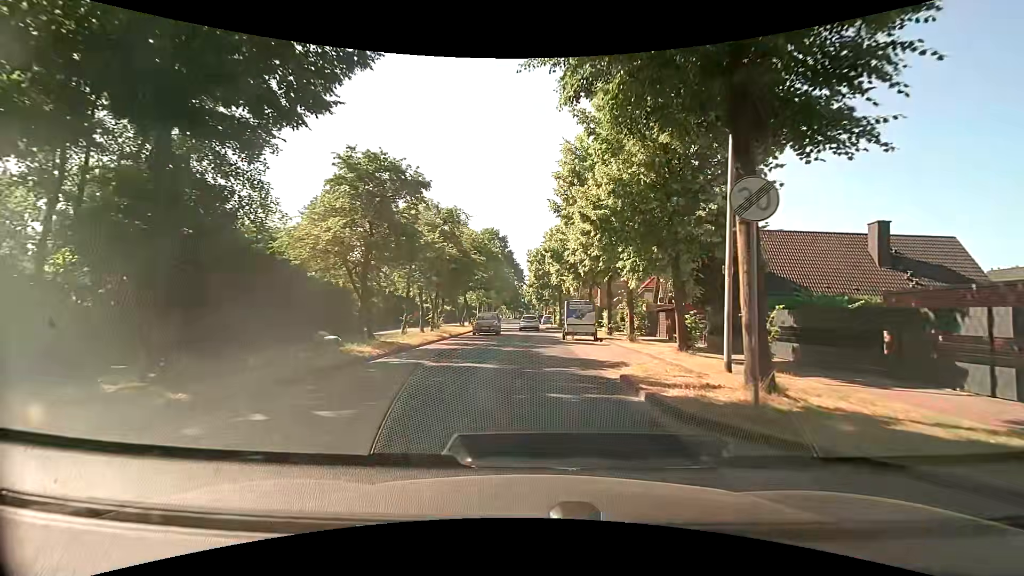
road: tertiary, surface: asphalt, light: Day
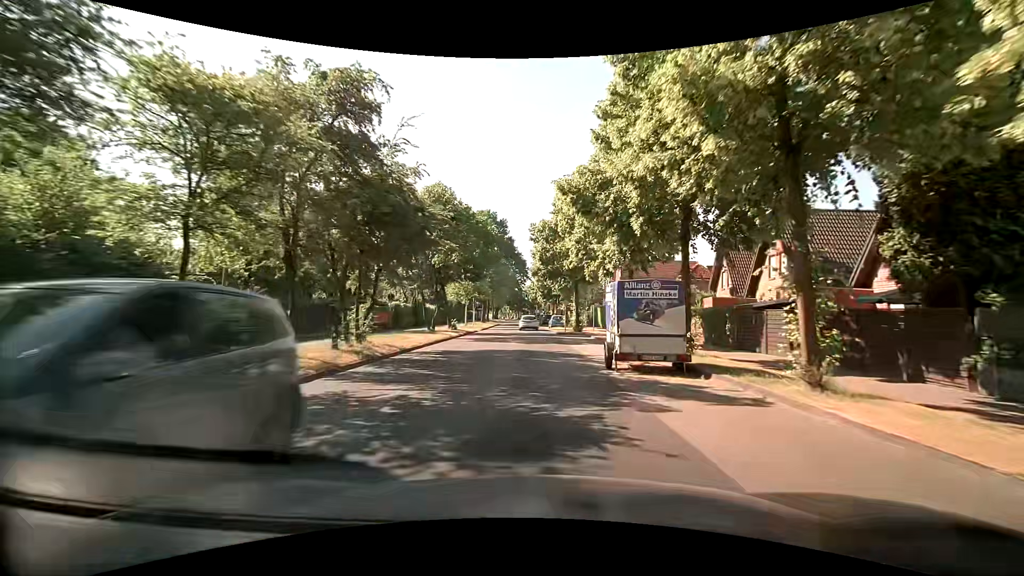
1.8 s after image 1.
(+0.1, +16.2) m; 0°
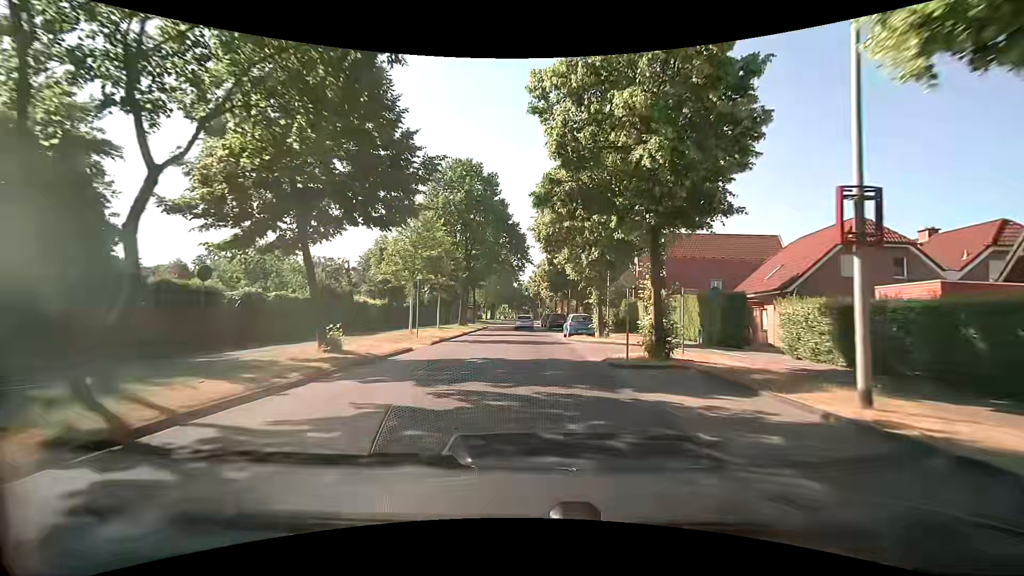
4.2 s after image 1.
(-0.3, +24.7) m; -1°
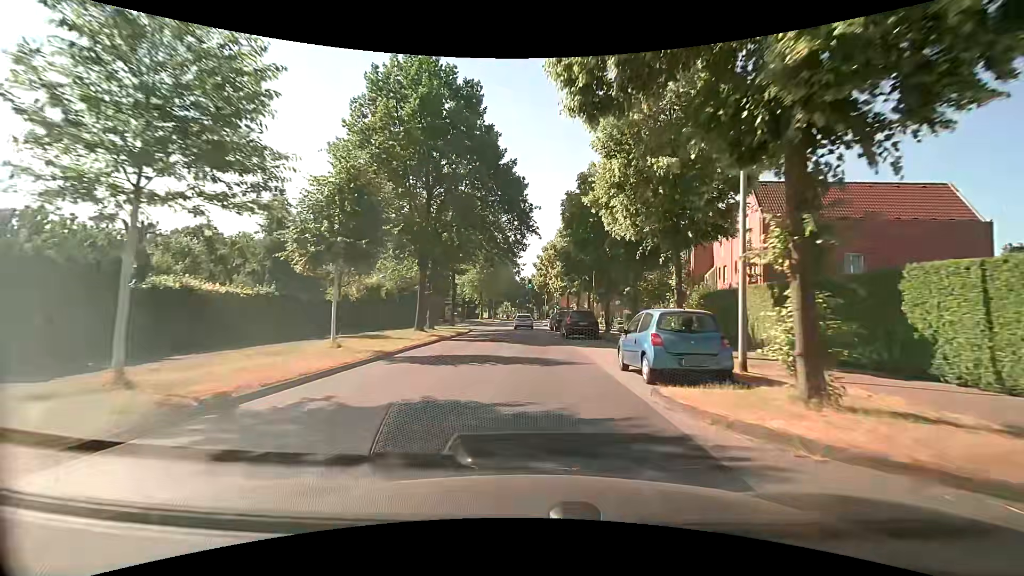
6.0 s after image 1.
(0.0, +20.3) m; -1°
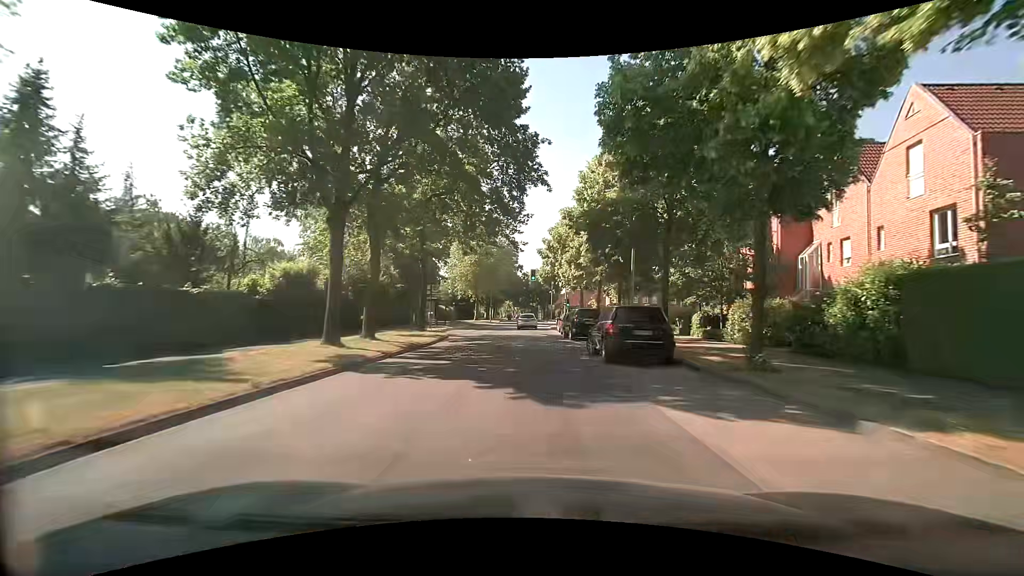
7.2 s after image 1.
(0.0, +14.0) m; 0°
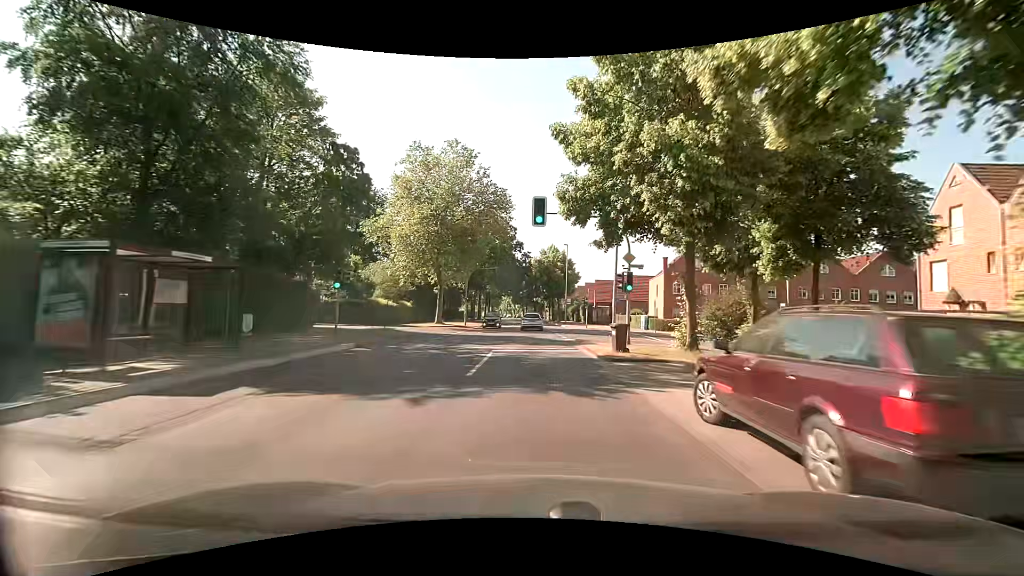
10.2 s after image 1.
(-0.3, +34.9) m; -1°
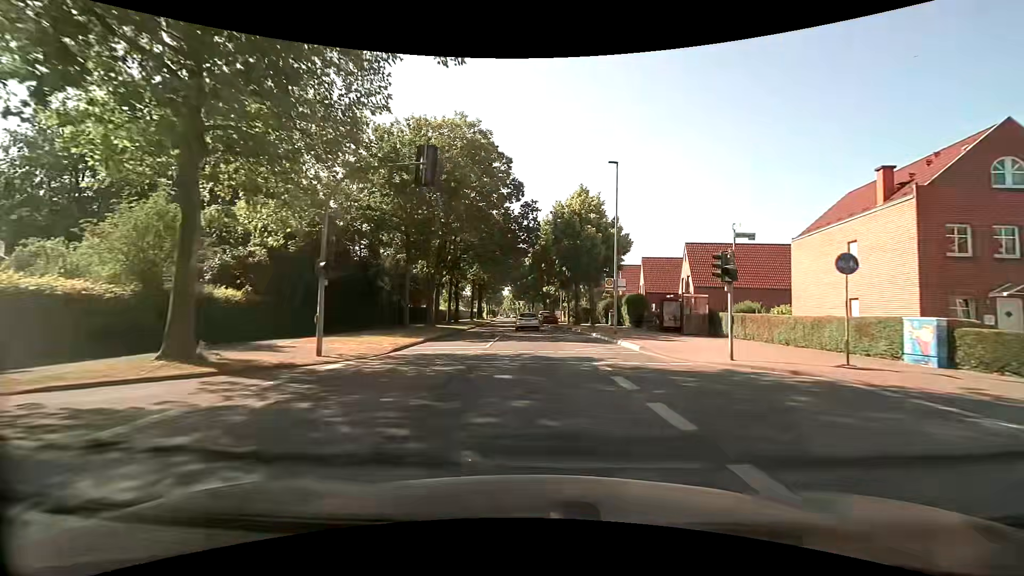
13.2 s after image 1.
(+0.2, +35.1) m; -1°
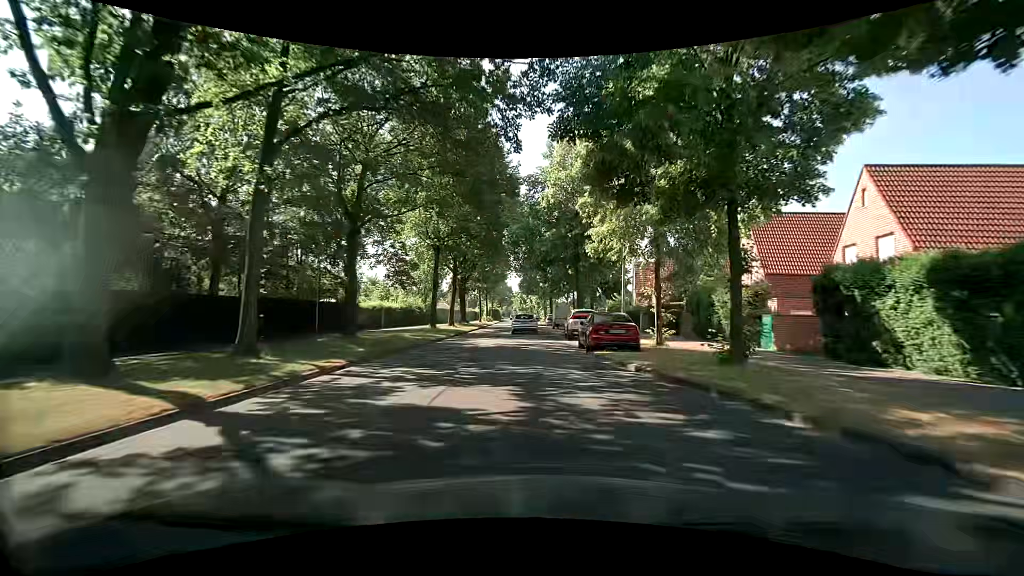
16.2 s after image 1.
(-0.3, +36.5) m; -1°
(0, +10) (0, +20) (0, +30) (-1, +40) (-1, +50) (-1, +60) (-1, +70) (-1, +80) (-2, +90) (-2, +100) m
